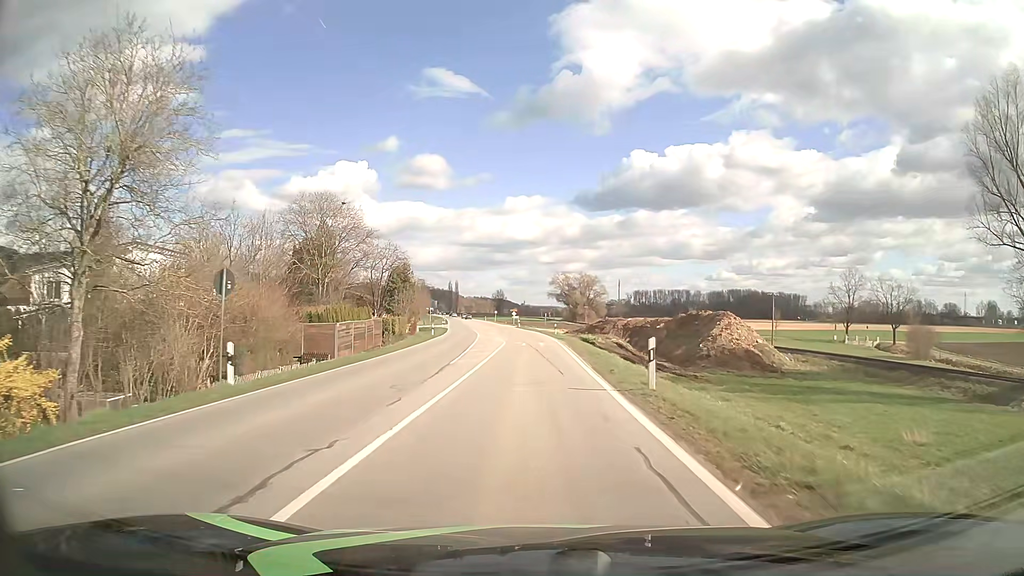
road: secondary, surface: asphalt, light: Day
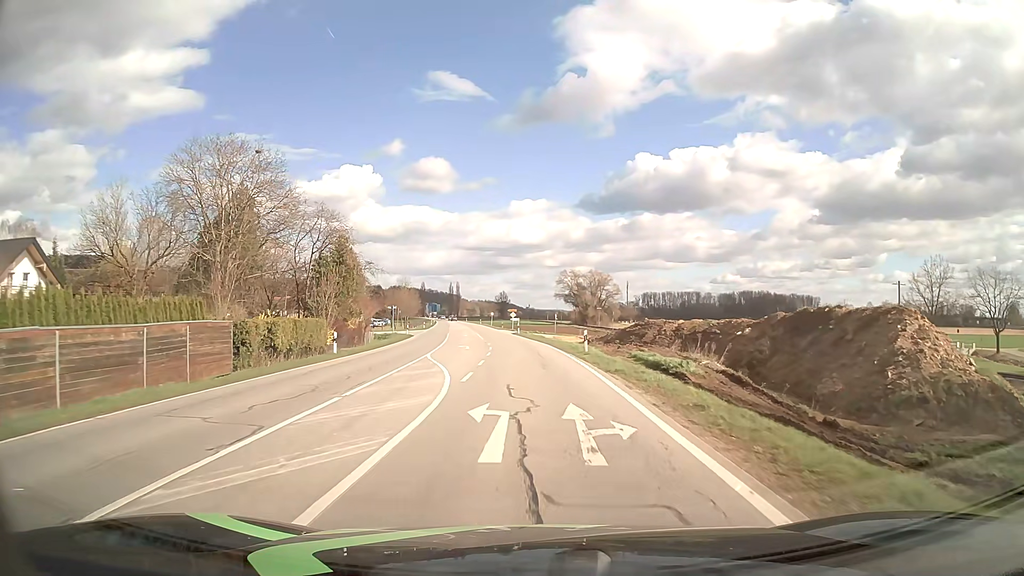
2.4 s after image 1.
(-0.1, +30.4) m; 0°
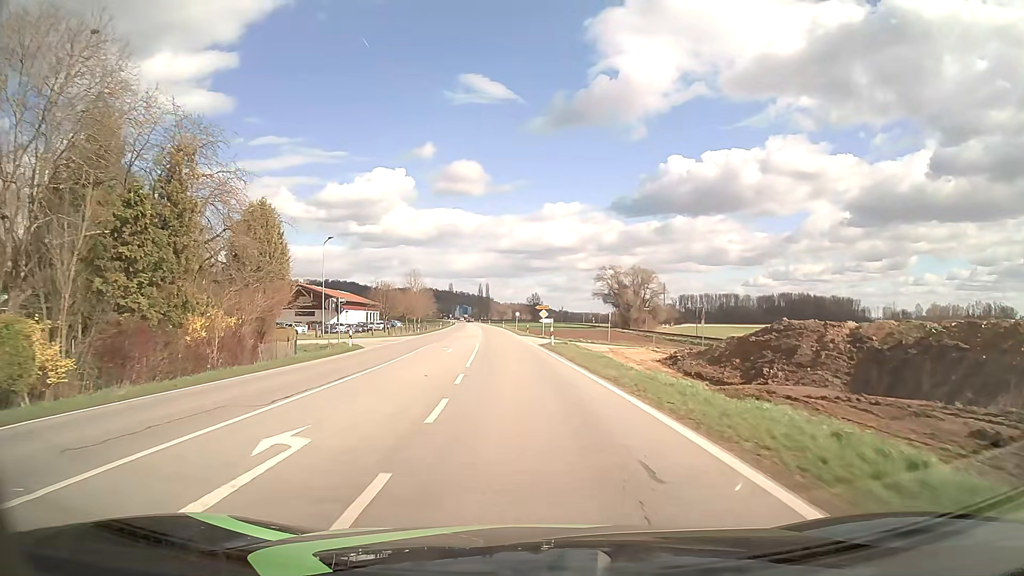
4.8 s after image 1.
(-0.8, +30.4) m; -3°
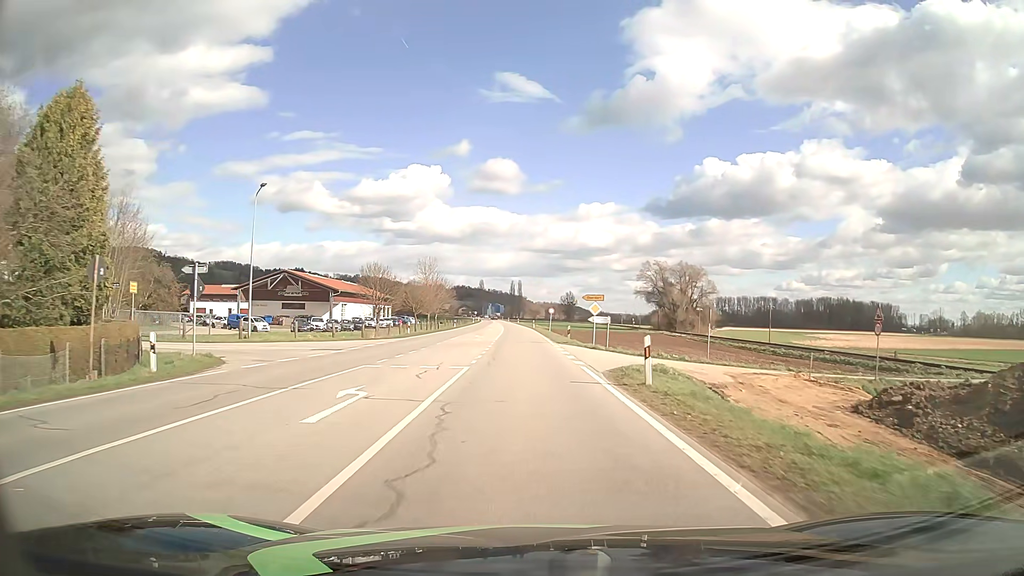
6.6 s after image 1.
(-0.5, +22.8) m; -3°
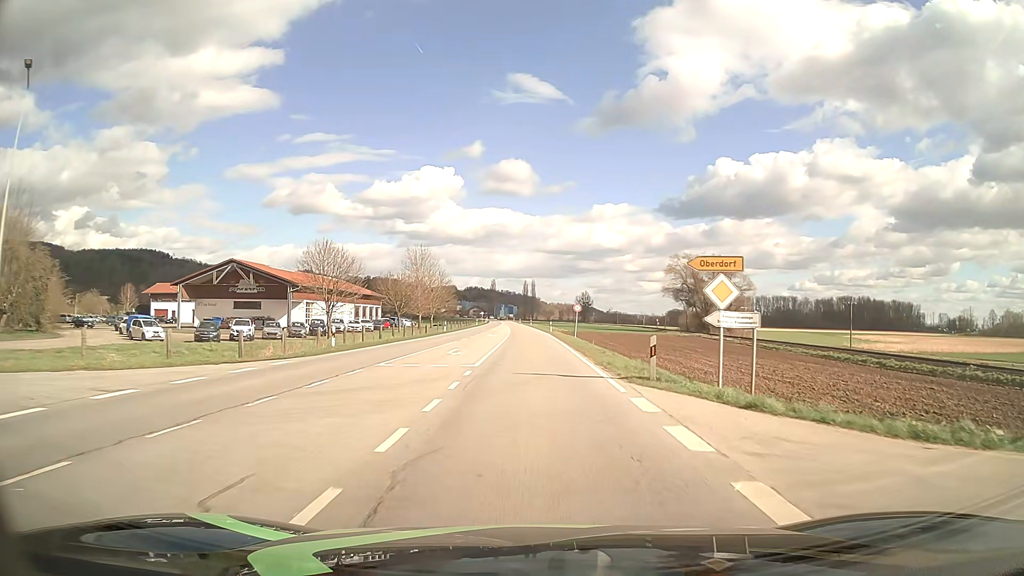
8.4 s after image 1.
(-0.3, +22.8) m; -1°
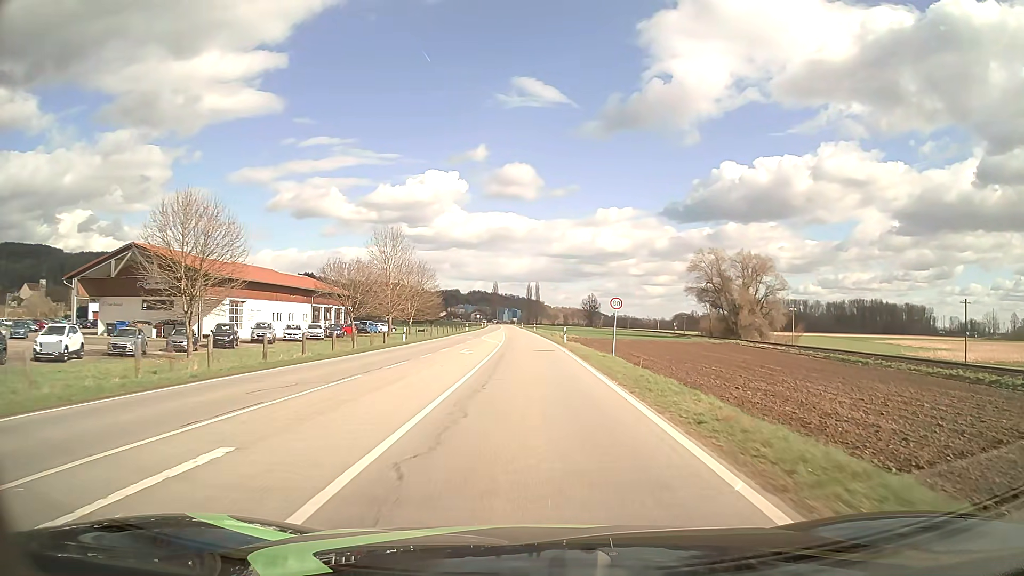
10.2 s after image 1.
(-0.1, +22.8) m; 0°
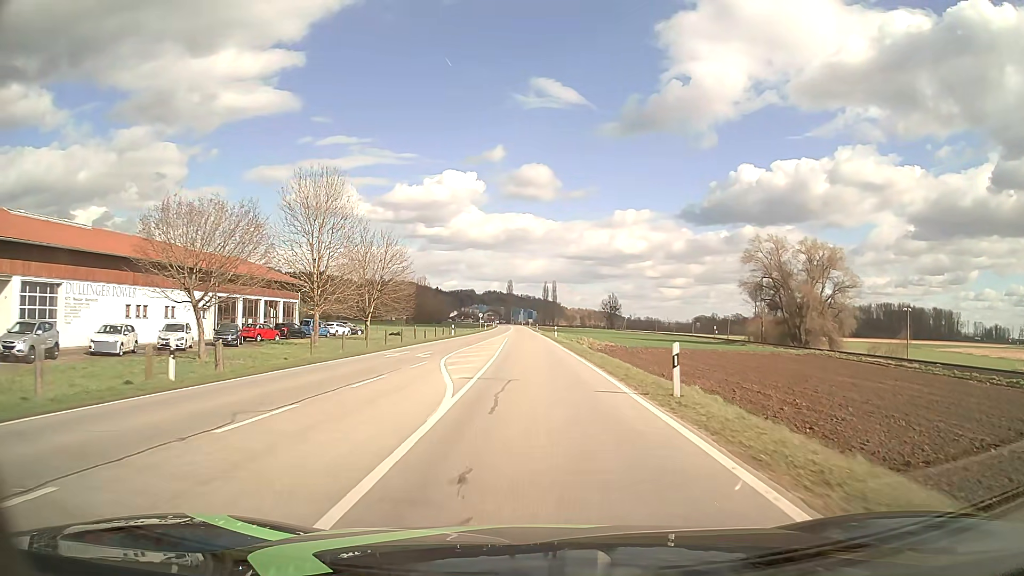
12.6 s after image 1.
(-0.3, +30.5) m; -1°
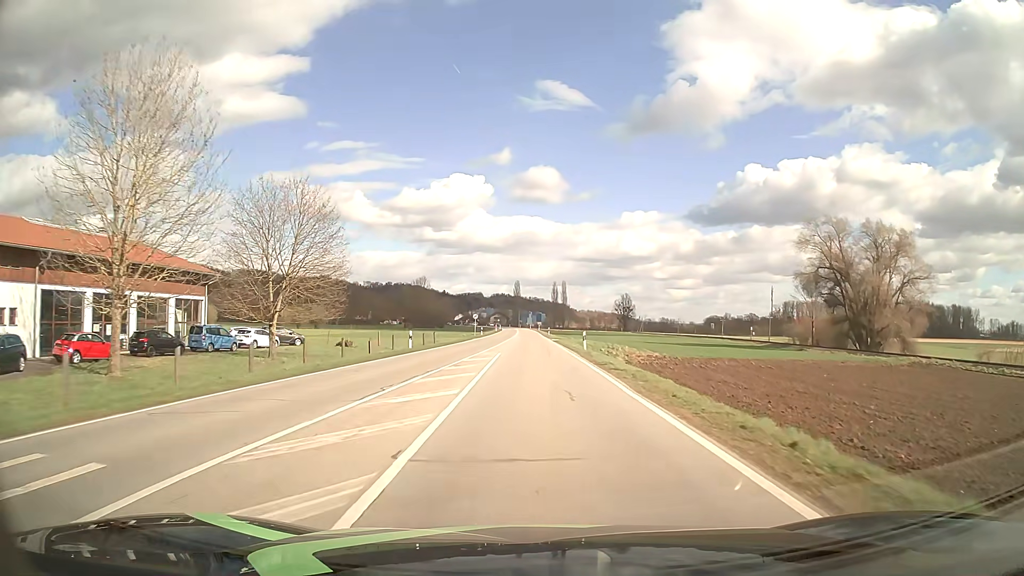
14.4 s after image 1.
(-0.2, +24.5) m; -1°
(0, +10) (0, +20) (0, +30) (0, +40) (0, +50) (0, +60) (-1, +70) (-1, +80) (-1, +90) (-1, +100) m
